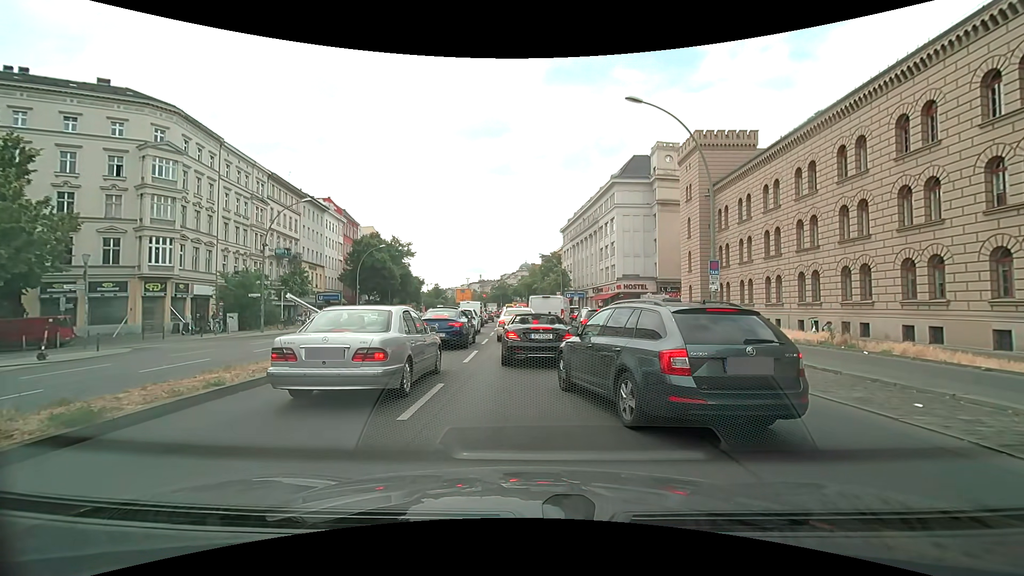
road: primary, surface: asphalt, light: Day
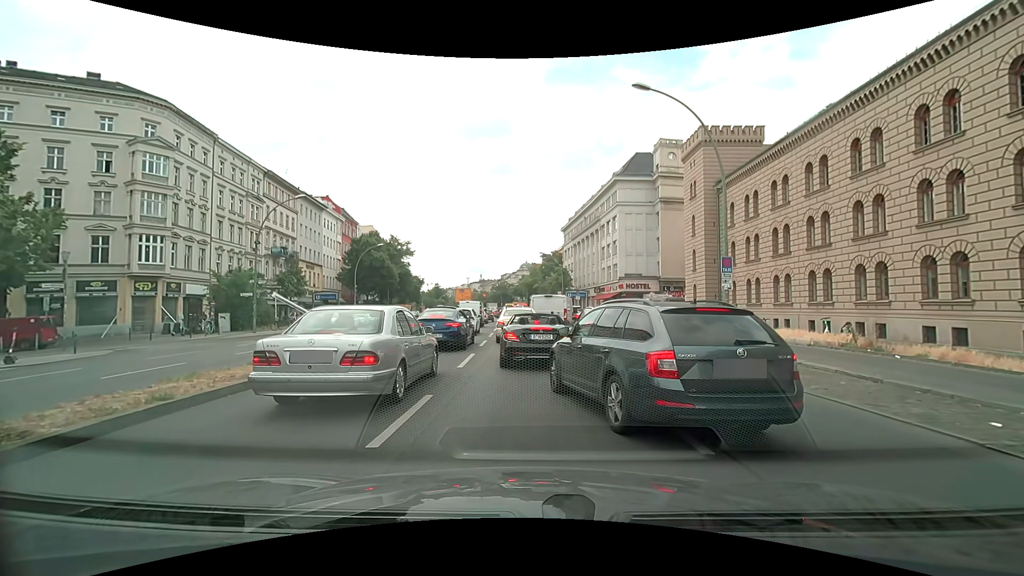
(0.0, +1.2) m; -1°
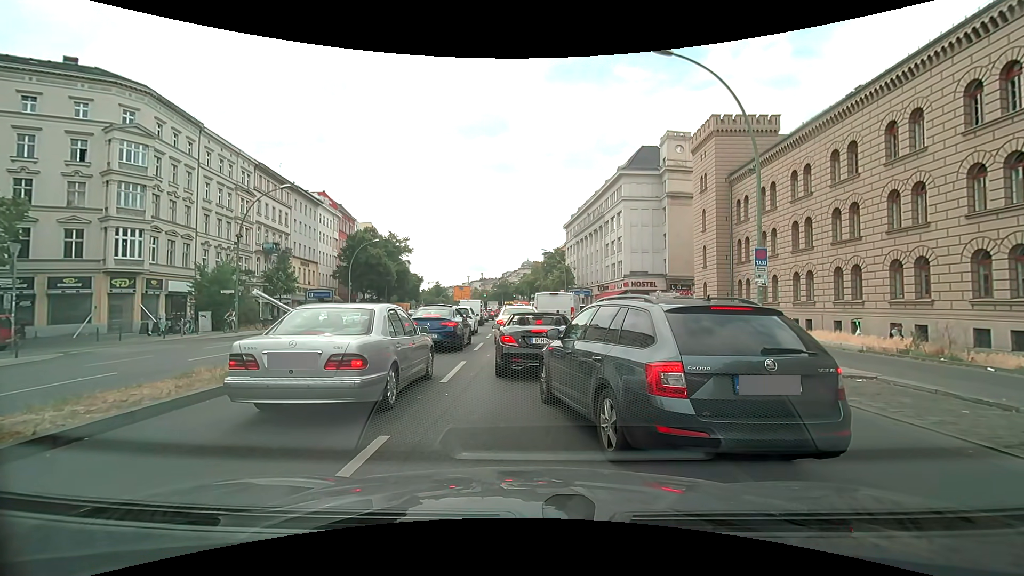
(0.0, +2.5) m; 0°
